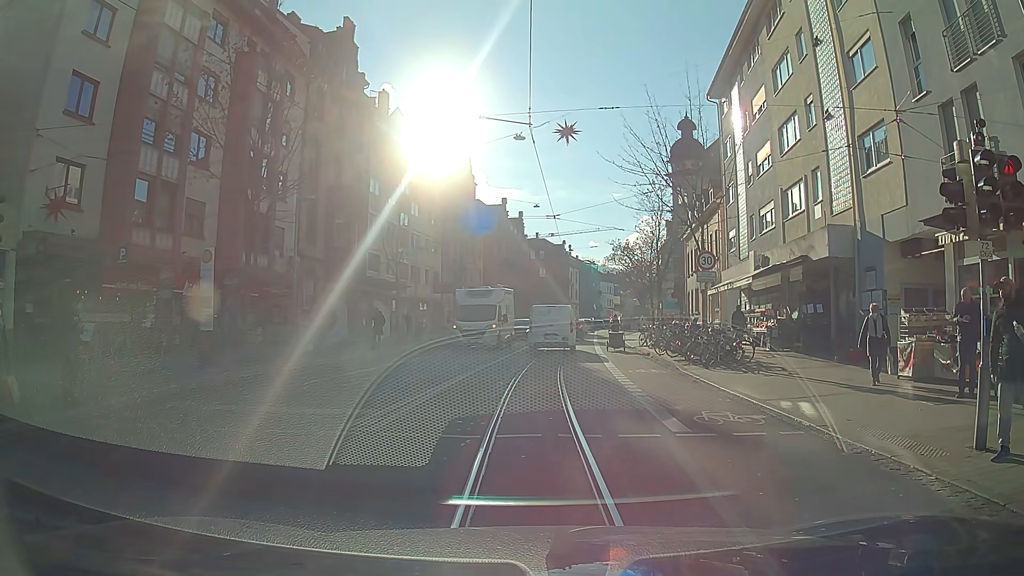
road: primary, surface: asphalt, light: Day
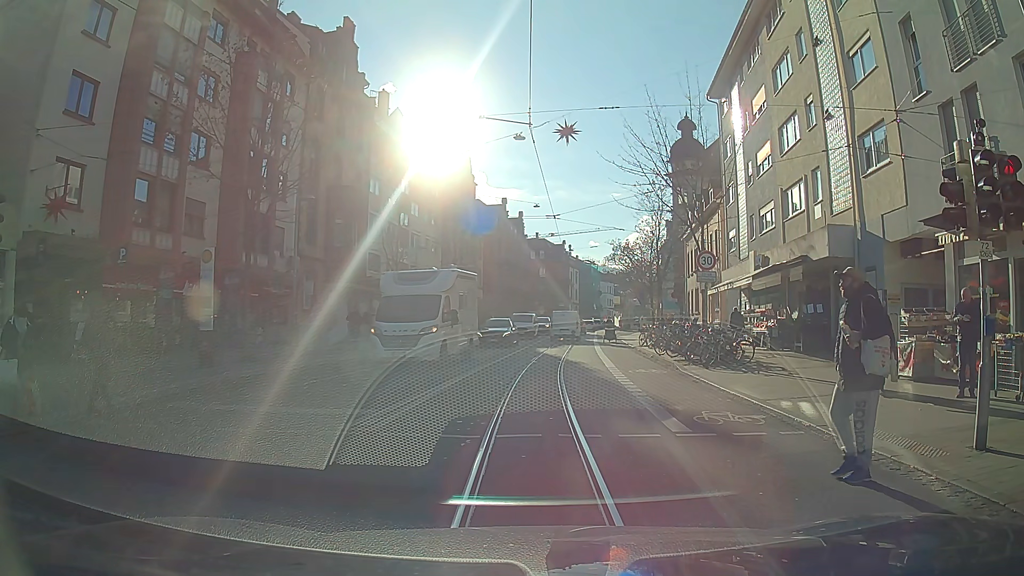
(0.0, 0.0) m; 0°
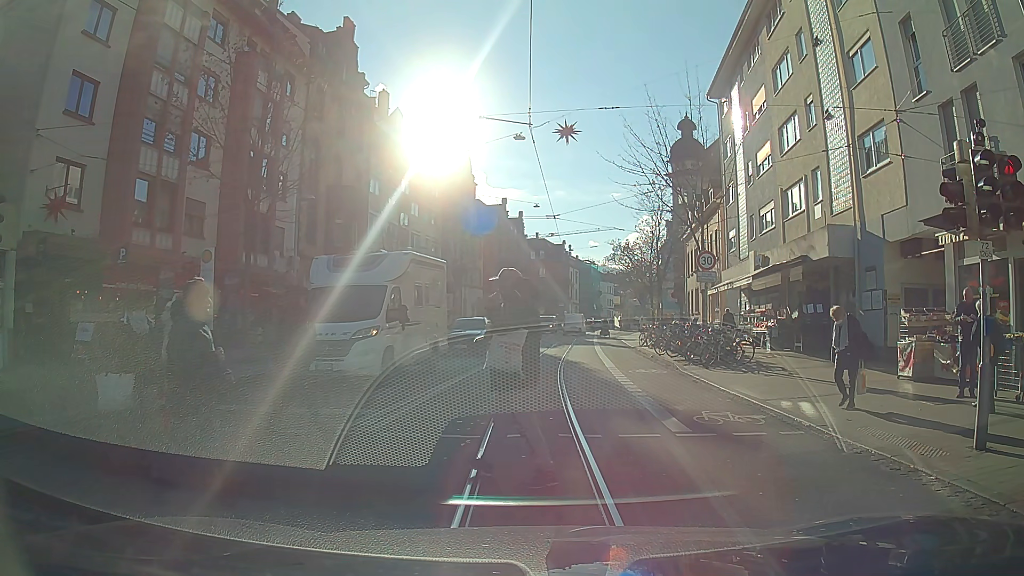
(0.0, 0.0) m; 0°
